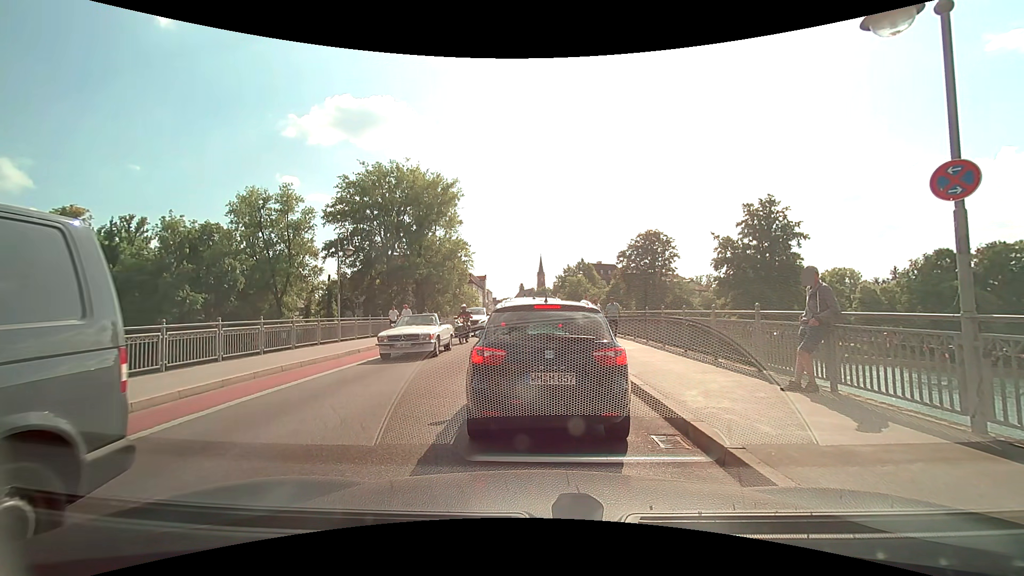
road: secondary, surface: asphalt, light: Day
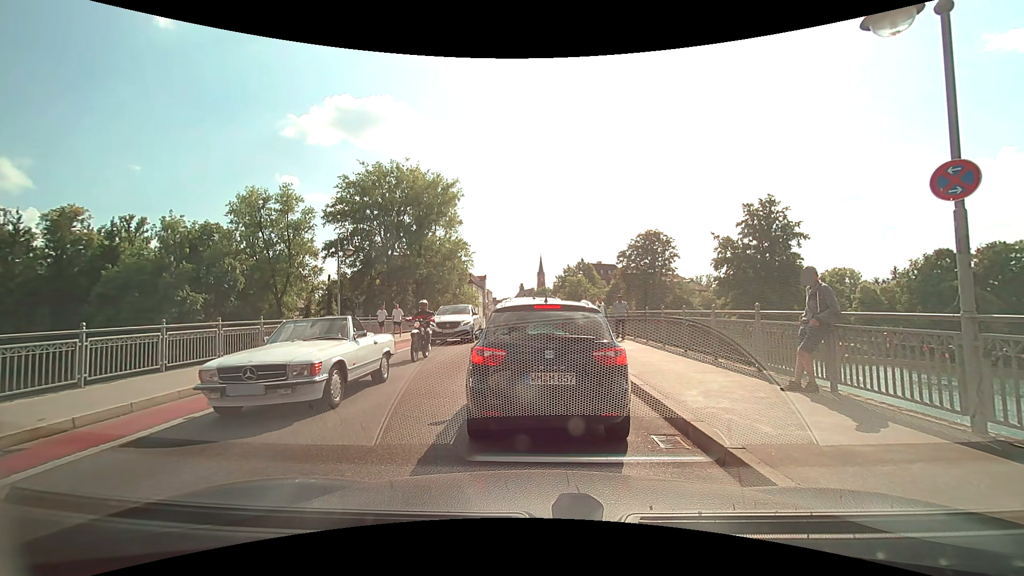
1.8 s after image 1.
(0.0, 0.0) m; 0°
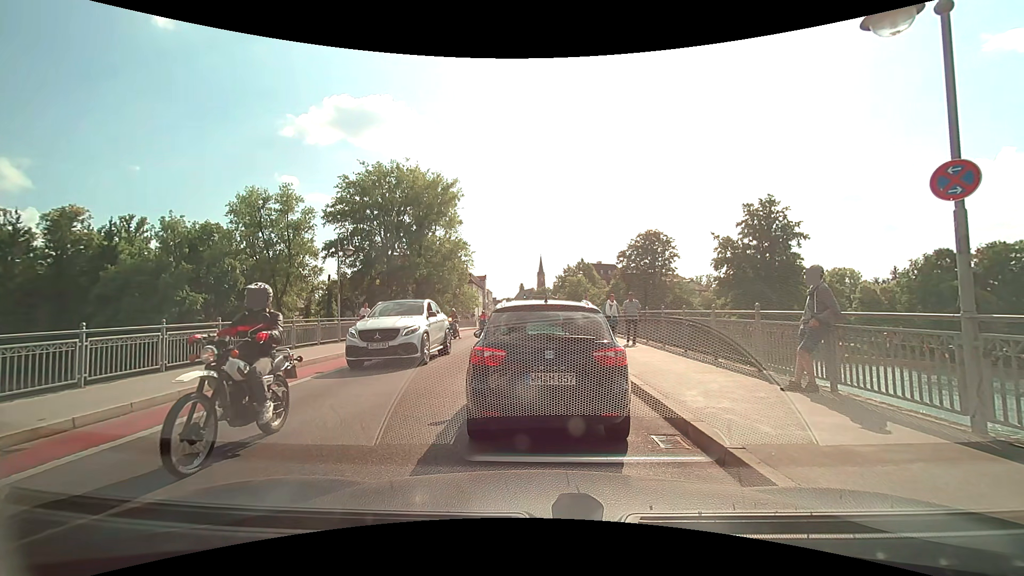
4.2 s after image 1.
(0.0, 0.0) m; 0°
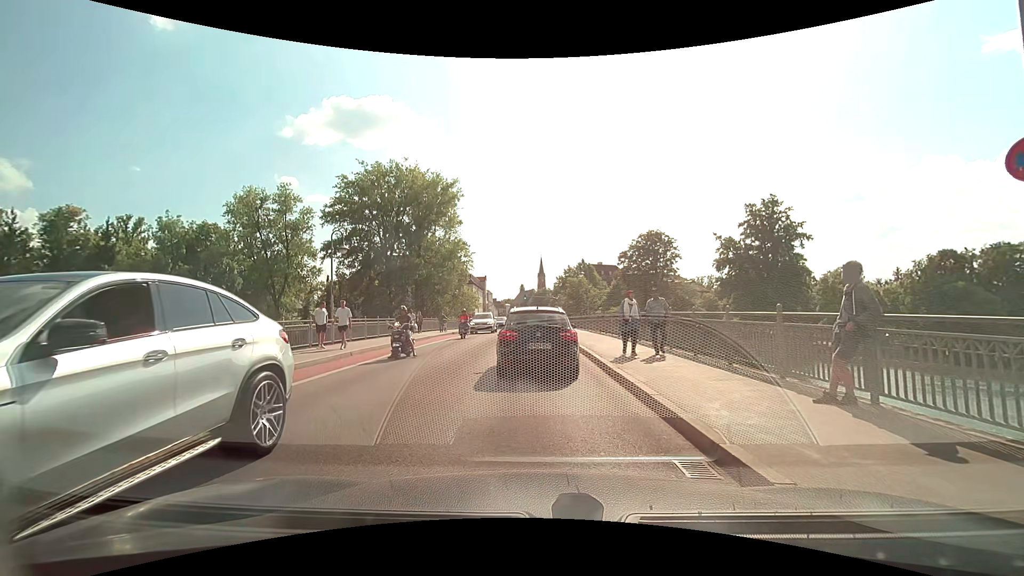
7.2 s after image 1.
(0.0, +0.9) m; 0°
(0, +10) (0, +20) (0, +30) (0, +40) (0, +50) (0, +60) (0, +70) (0, +80) (0, +90) (+1, +100) m
